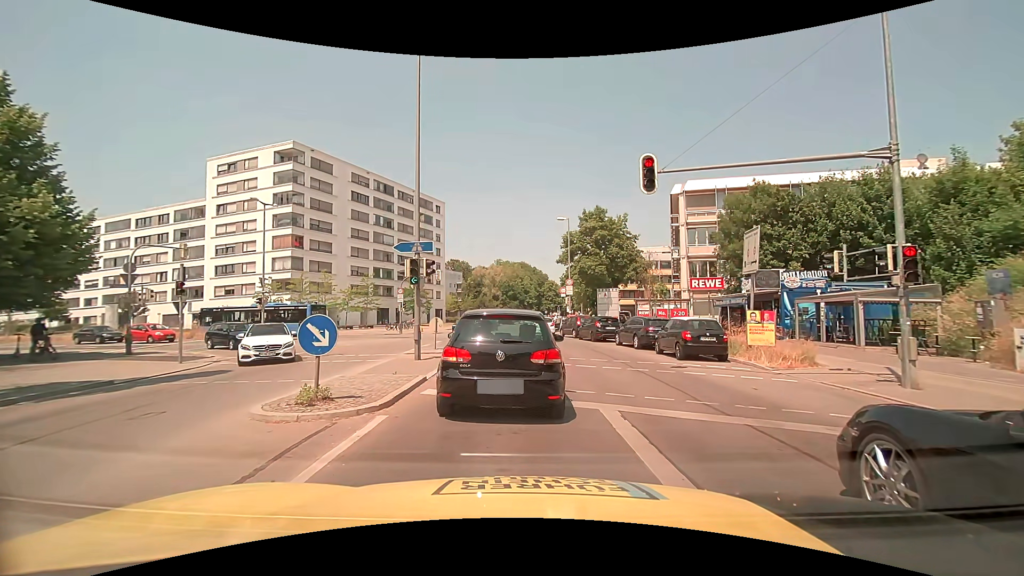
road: secondary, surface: asphalt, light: Day
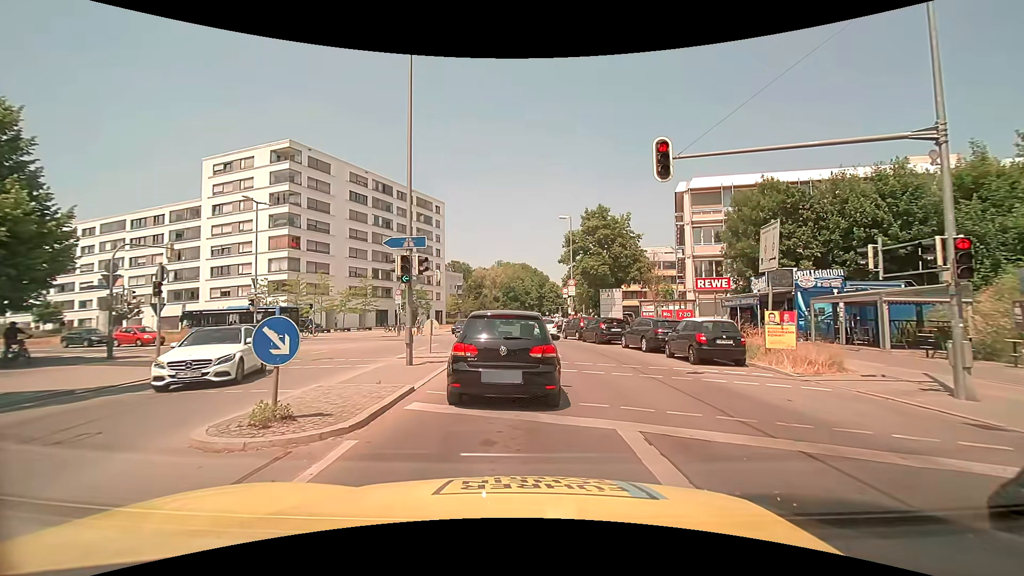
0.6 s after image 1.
(0.0, +1.4) m; +1°
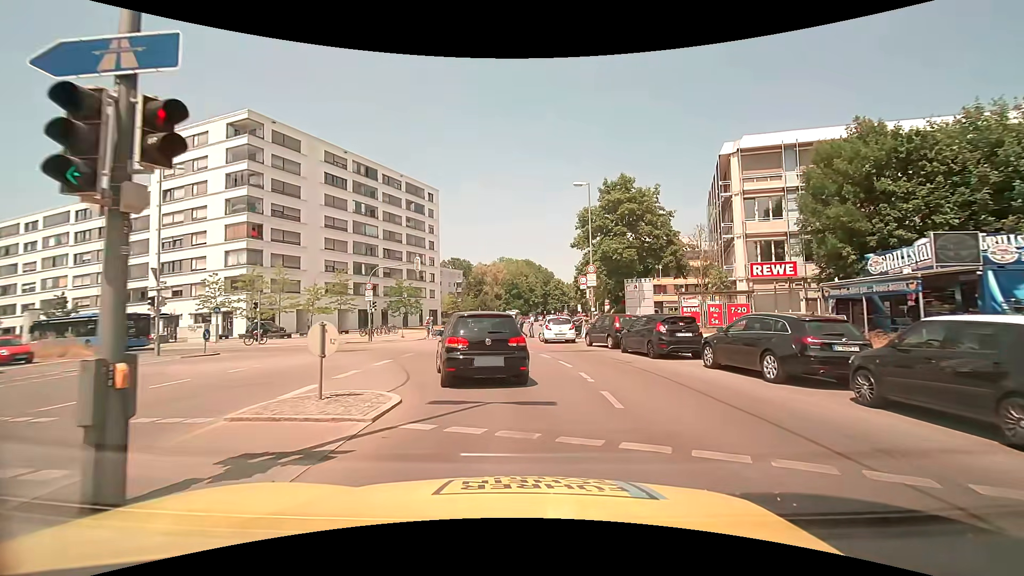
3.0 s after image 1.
(-0.2, +10.8) m; -2°
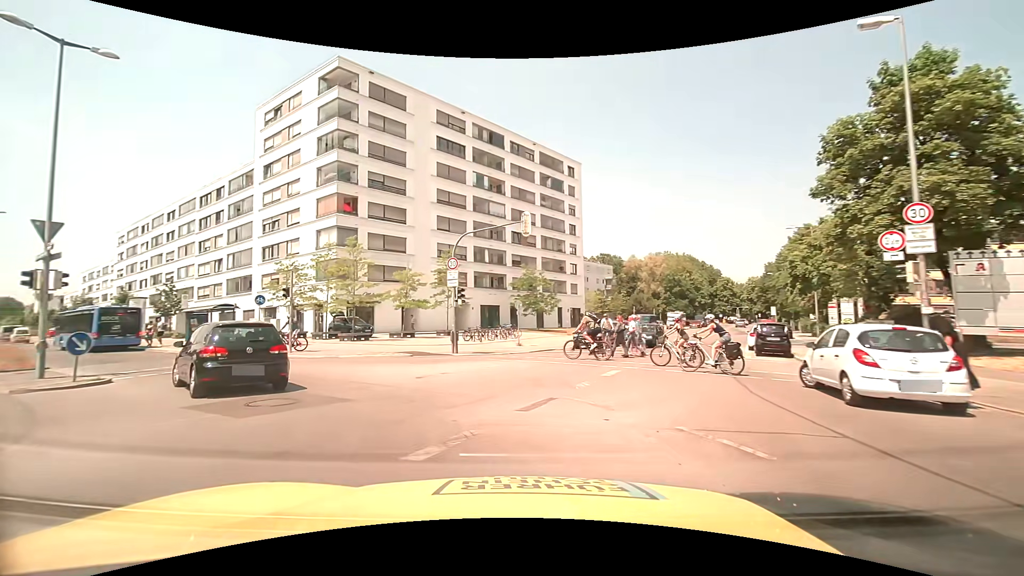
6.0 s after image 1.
(-1.1, +16.8) m; -17°
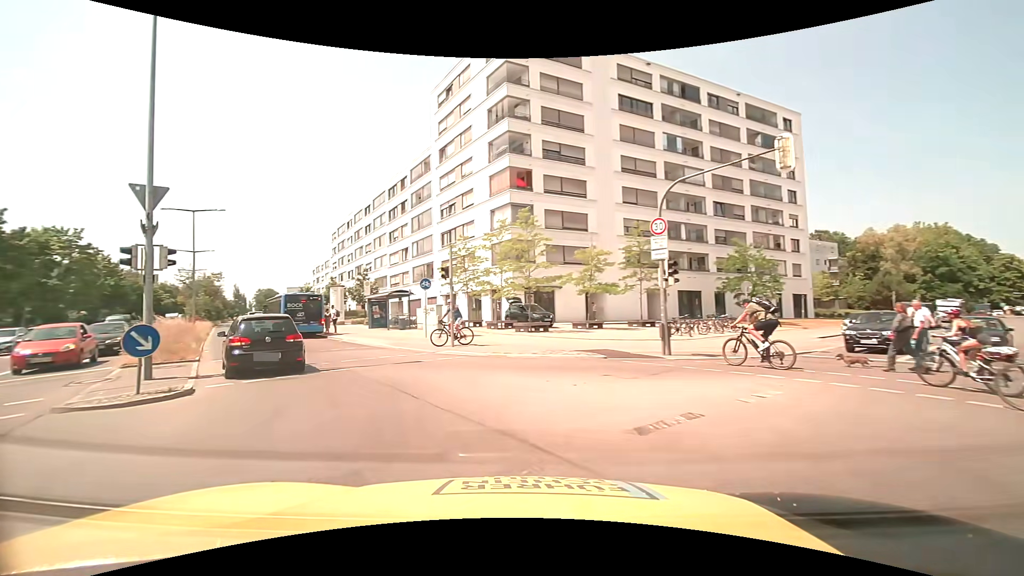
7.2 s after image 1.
(-1.1, +6.8) m; -20°
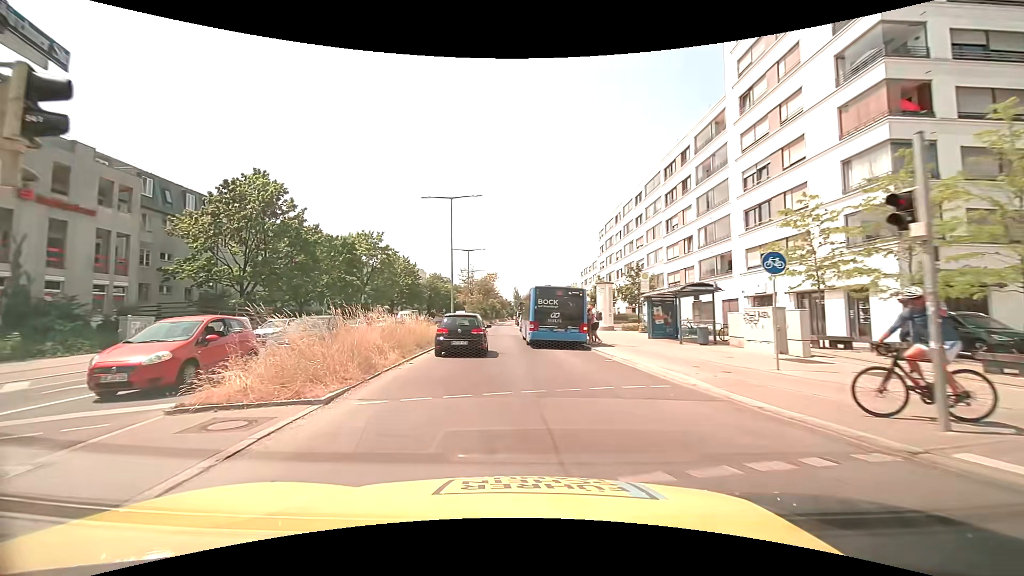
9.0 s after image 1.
(-3.2, +11.3) m; -30°
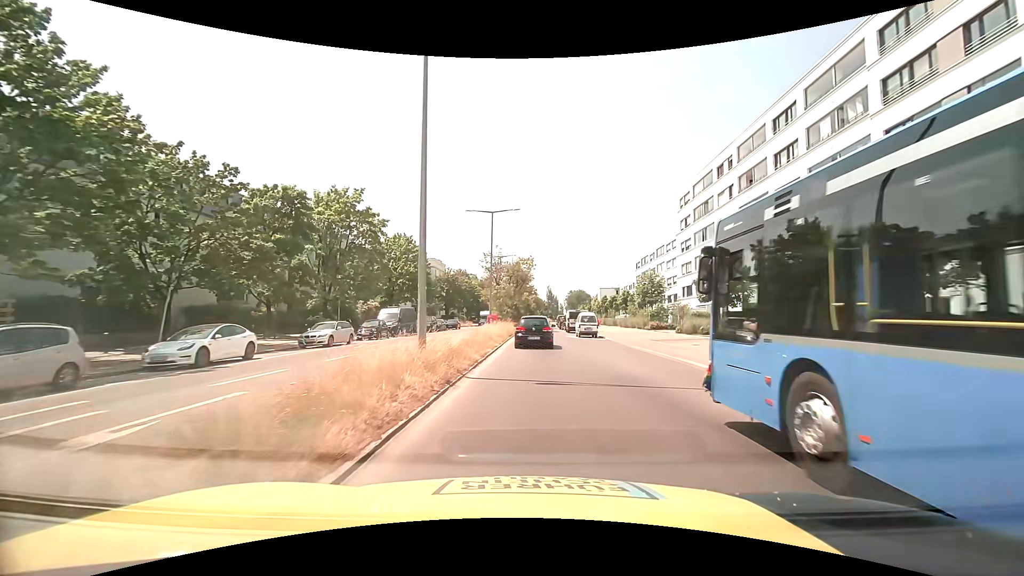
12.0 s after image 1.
(-2.0, +26.8) m; -3°
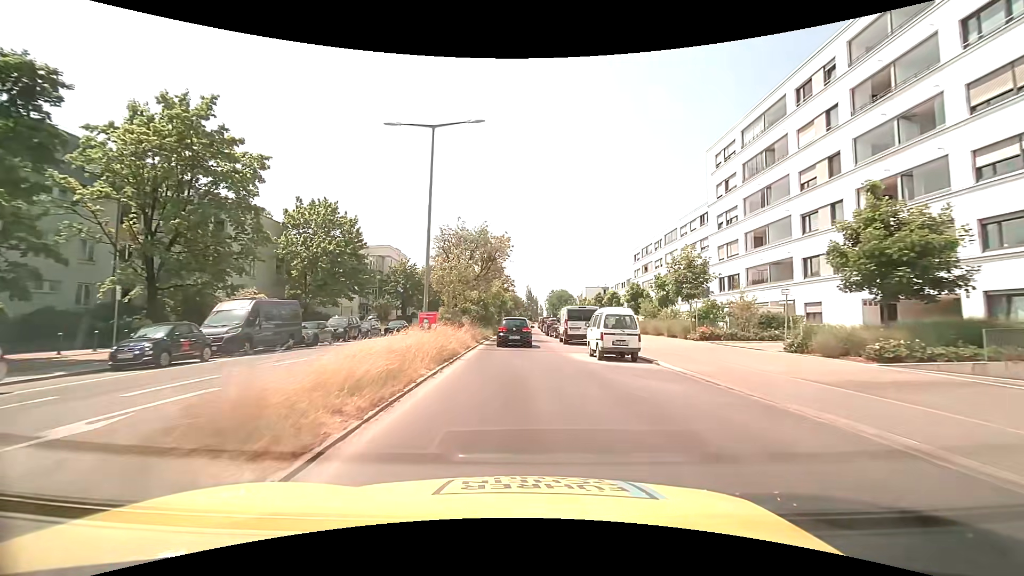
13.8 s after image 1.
(+0.6, +19.8) m; +3°
(0, +10) (0, +20) (0, +30) (0, +40) (0, +50) (0, +60) (0, +70) (0, +80) (0, +90) (0, +100) m
